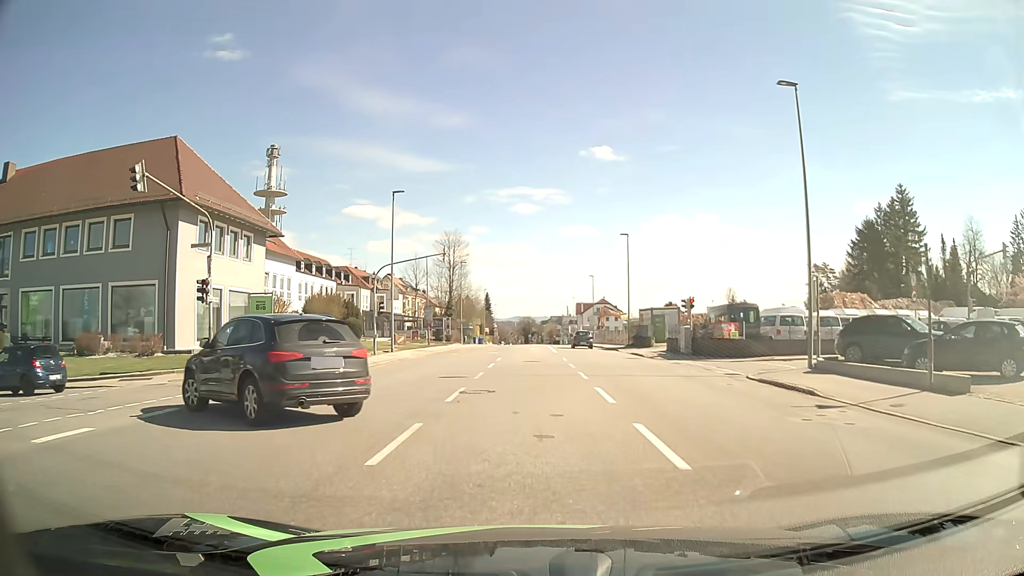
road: tertiary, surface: asphalt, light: Day
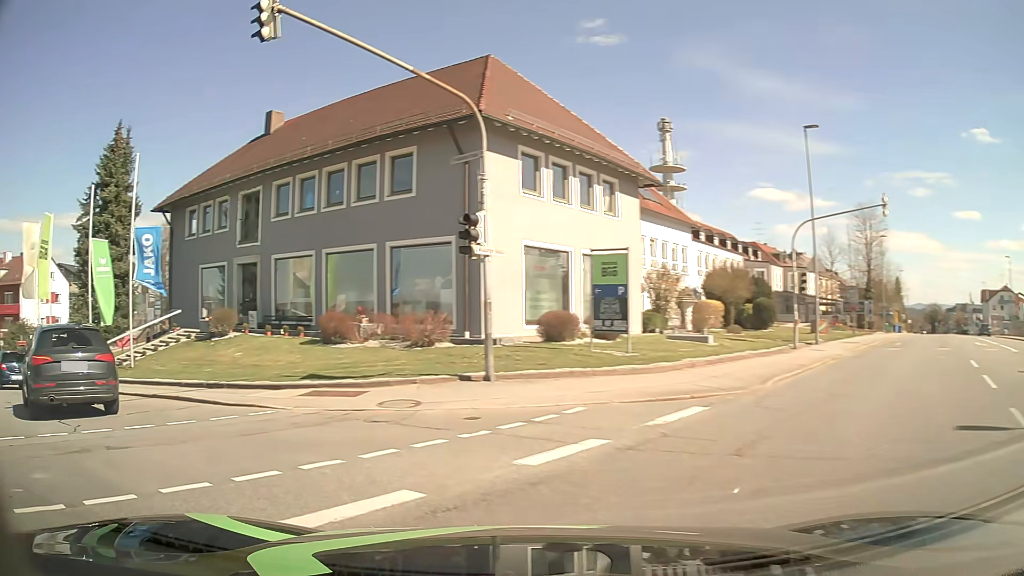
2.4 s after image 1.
(-2.2, +11.4) m; -37°
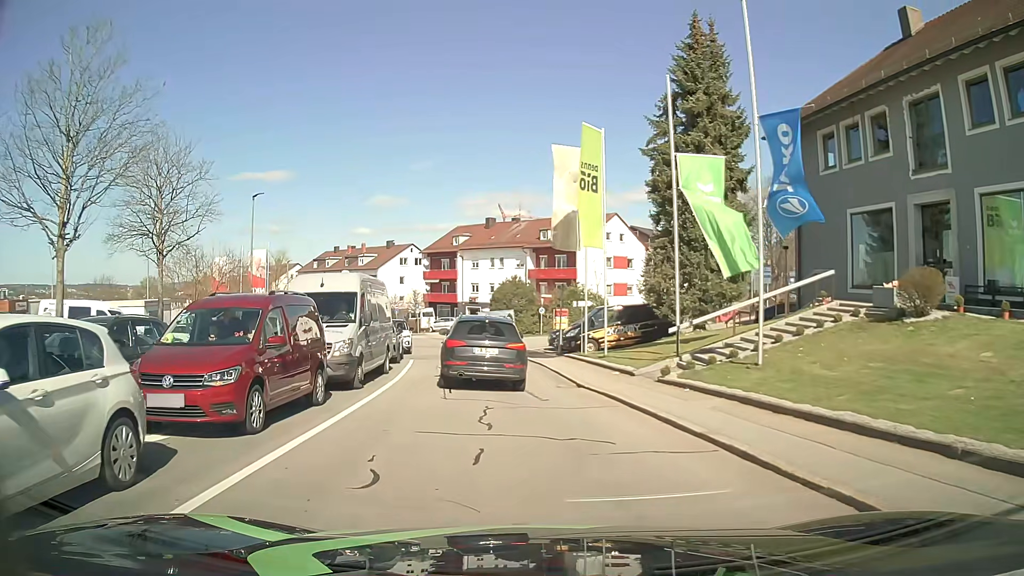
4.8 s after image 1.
(-6.0, +10.1) m; -50°
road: residential
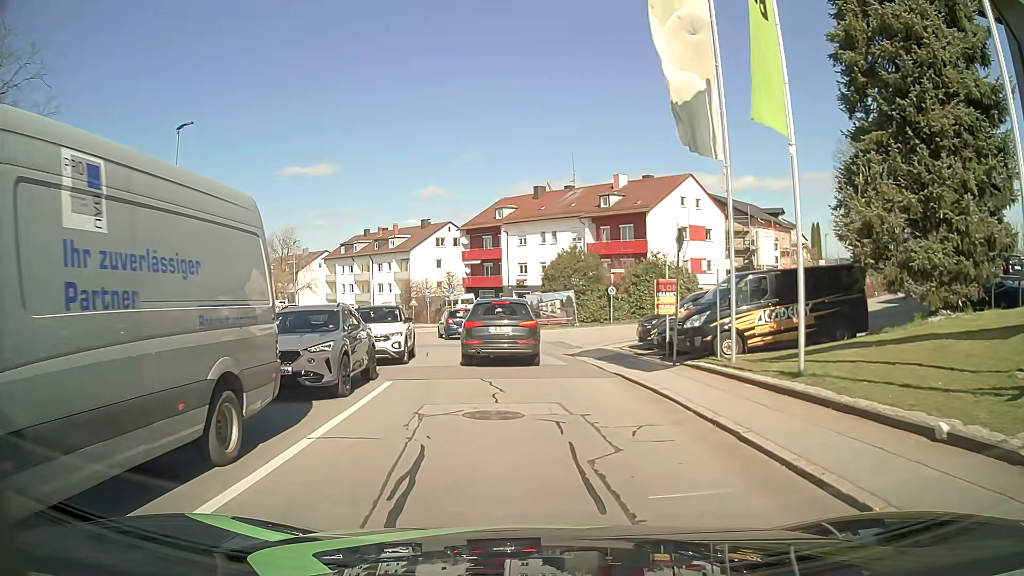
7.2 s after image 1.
(-0.6, +13.0) m; -4°
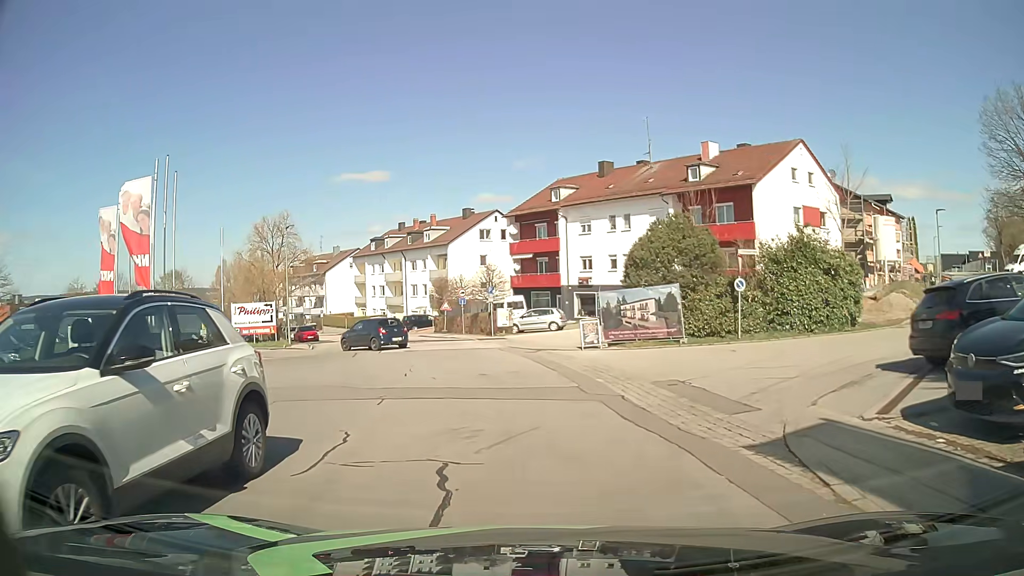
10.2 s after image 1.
(-0.6, +14.4) m; -4°
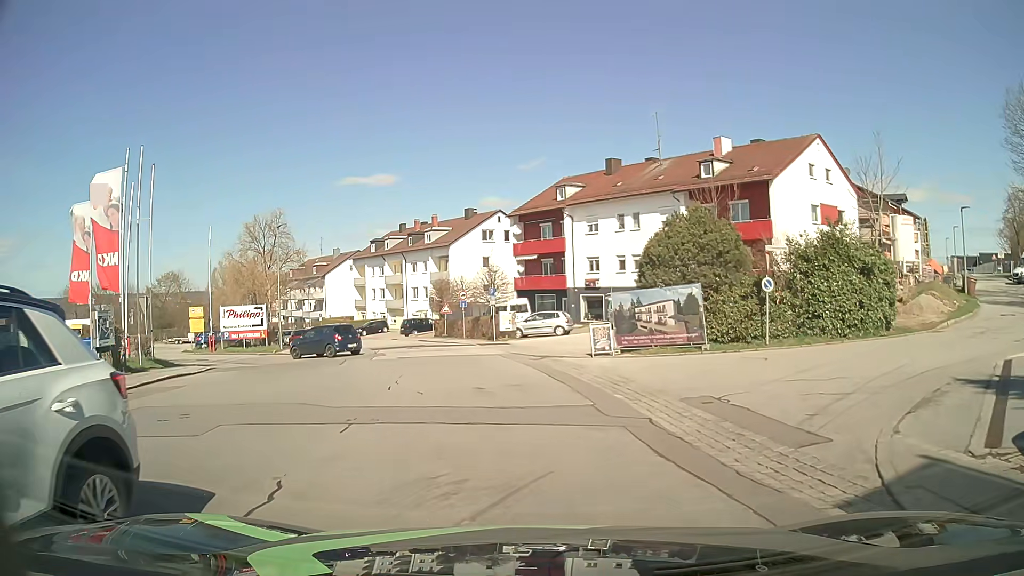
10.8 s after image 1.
(0.0, +2.3) m; -1°
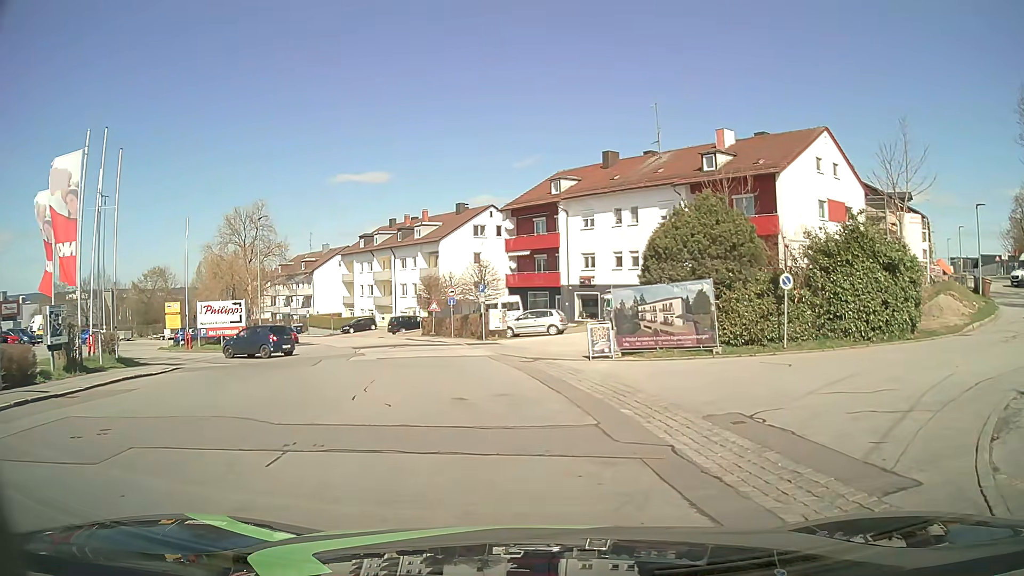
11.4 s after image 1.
(0.0, +2.1) m; +1°
